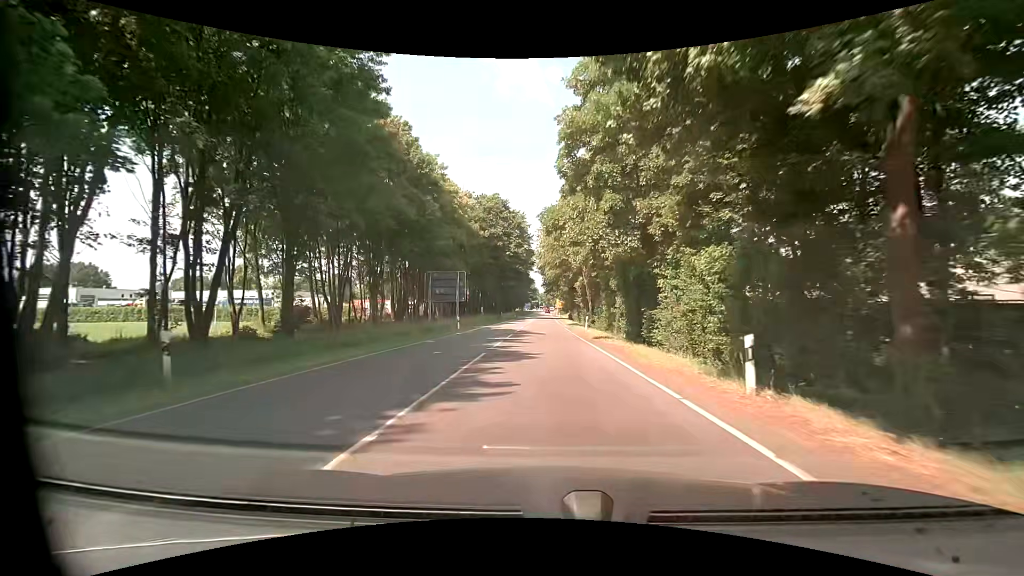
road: tertiary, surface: asphalt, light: Day
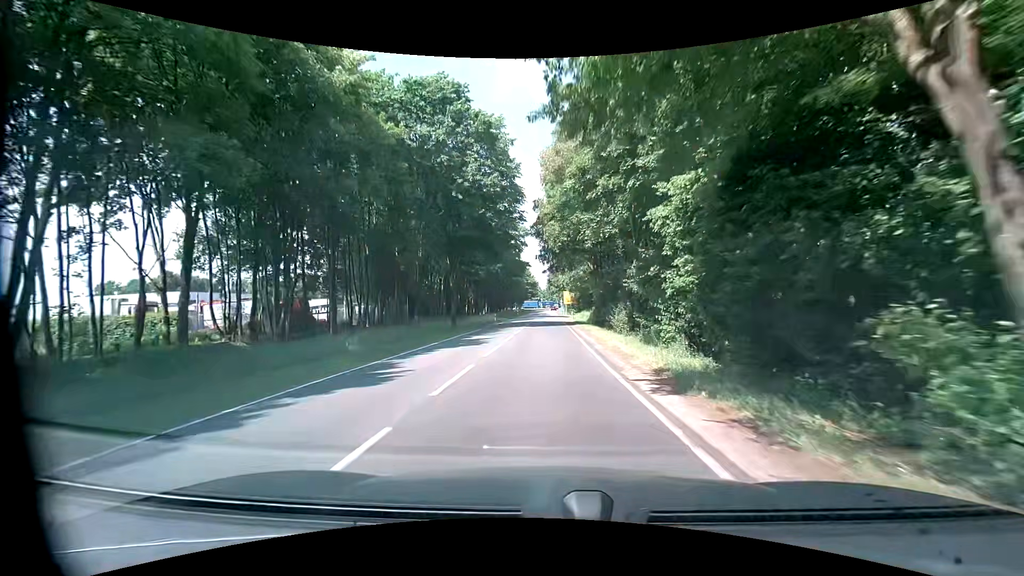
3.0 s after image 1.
(-1.0, +39.4) m; -1°
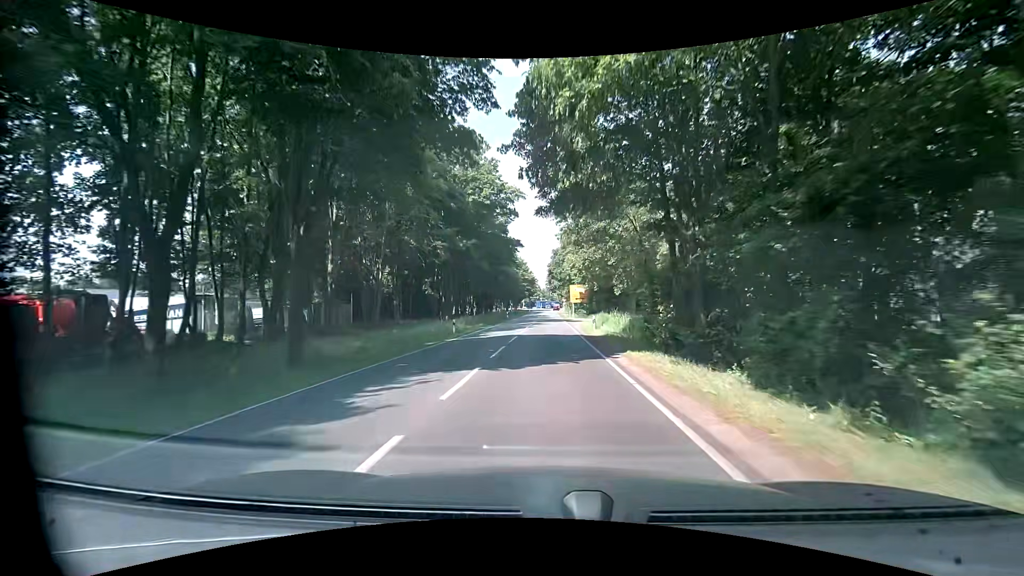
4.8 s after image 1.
(-0.2, +24.3) m; 0°
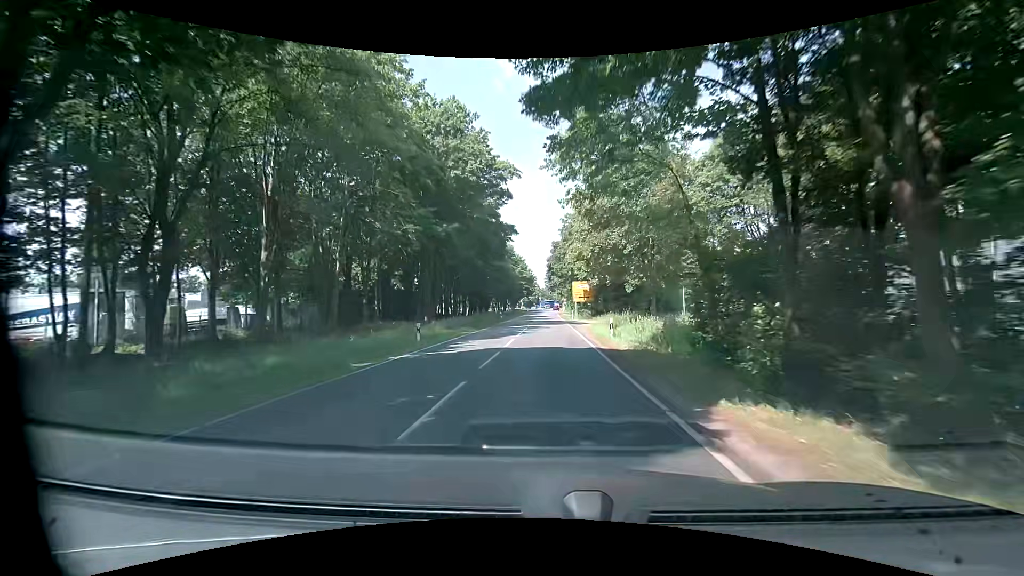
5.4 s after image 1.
(0.0, +8.2) m; -1°
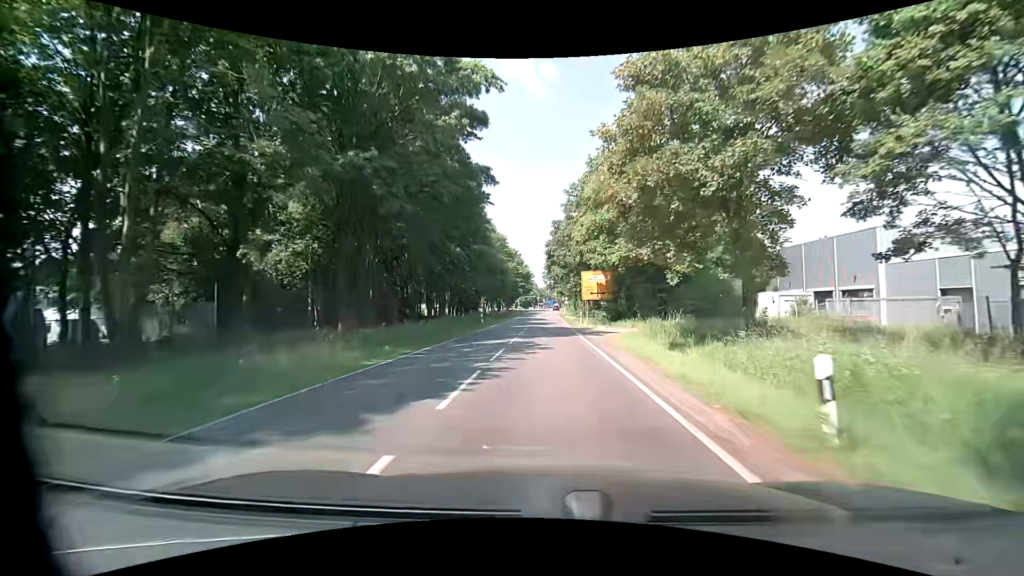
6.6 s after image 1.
(+0.3, +16.4) m; +1°
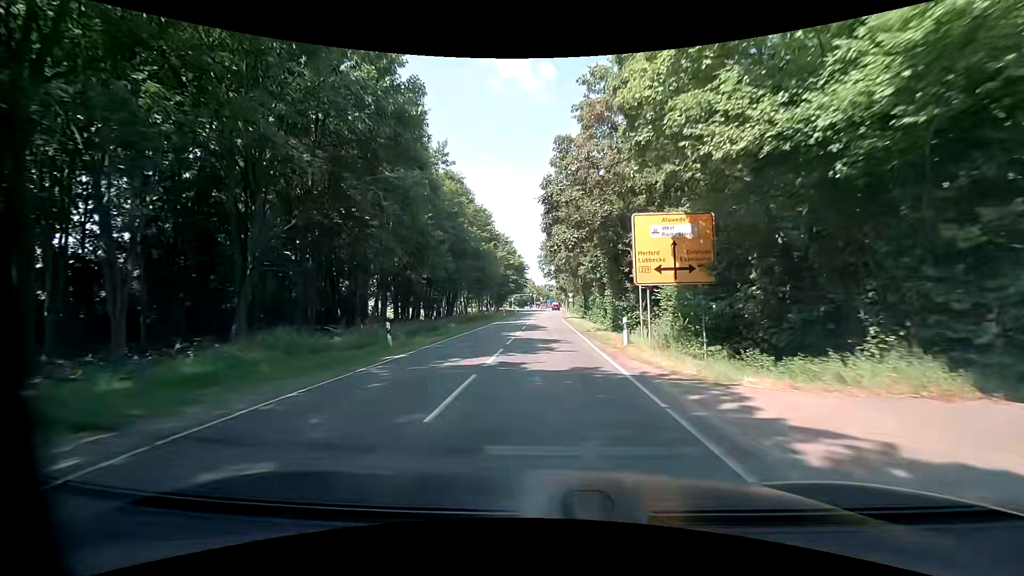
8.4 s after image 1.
(+0.1, +24.7) m; -1°
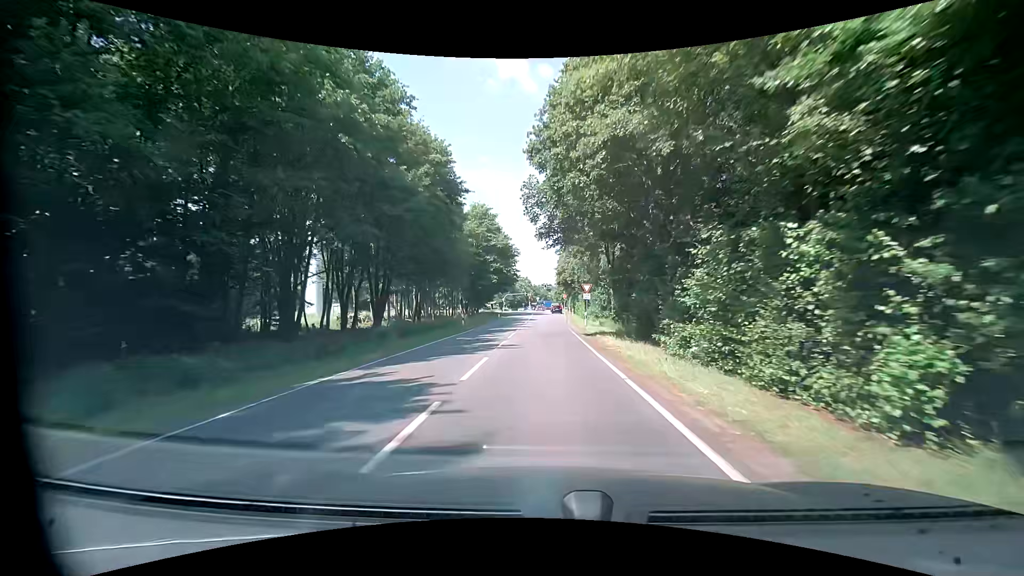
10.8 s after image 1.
(+0.5, +32.7) m; +1°
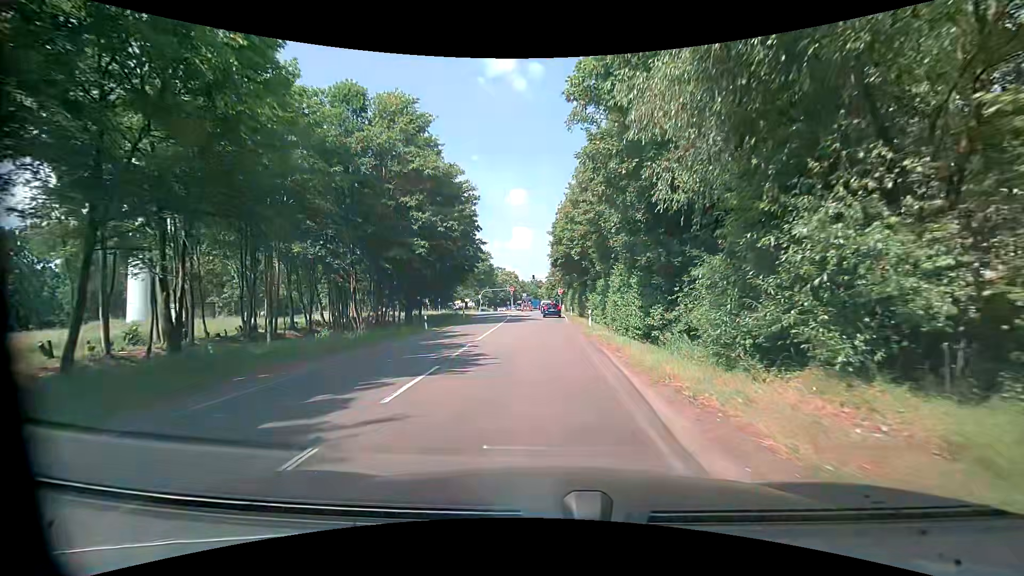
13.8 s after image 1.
(+0.4, +38.2) m; +1°
(0, +10) (0, +20) (0, +30) (0, +40) (0, +50) (0, +60) (0, +70) (0, +80) (0, +90) (0, +100) m
